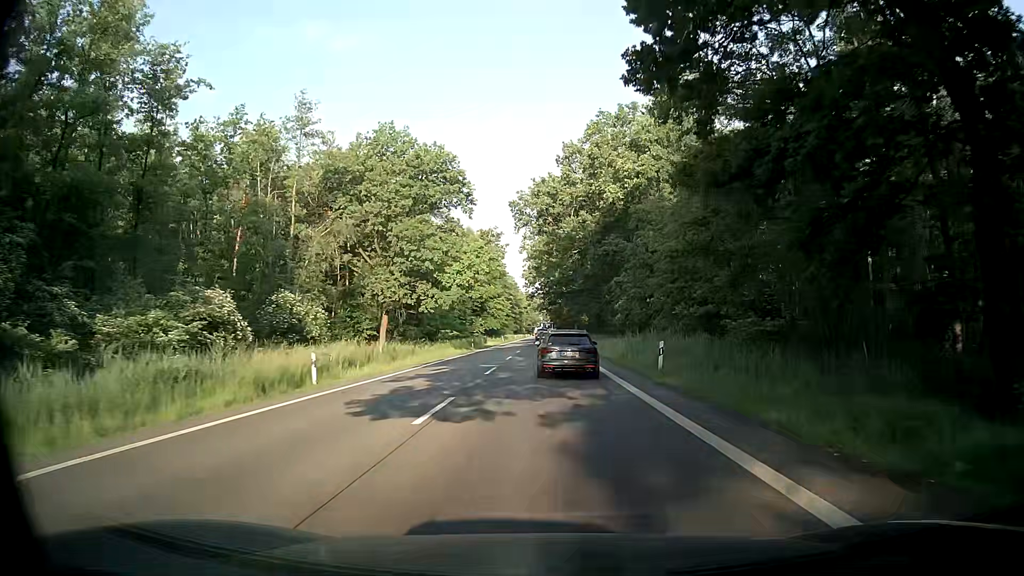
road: secondary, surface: asphalt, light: Day
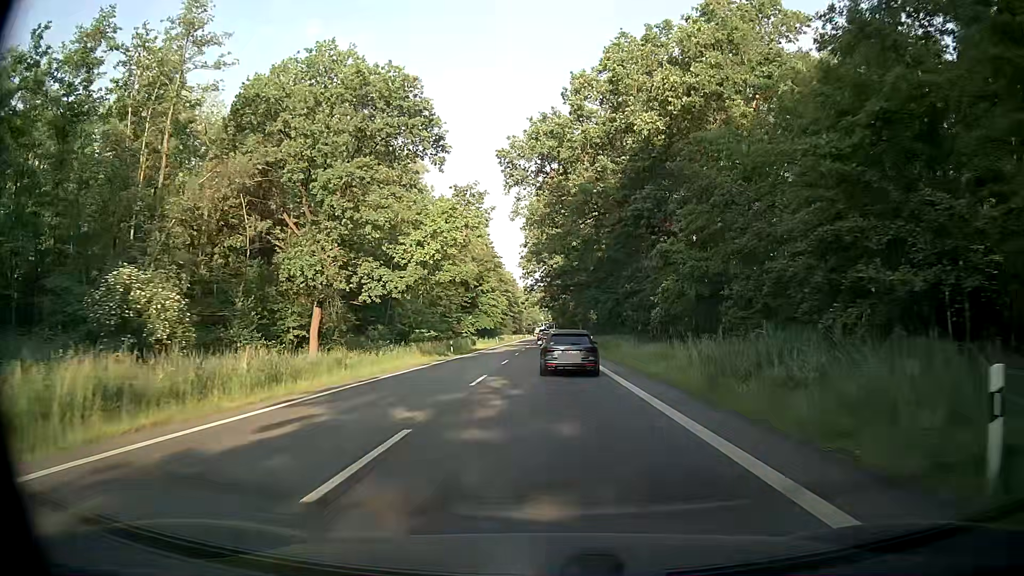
(+0.1, +16.9) m; 0°
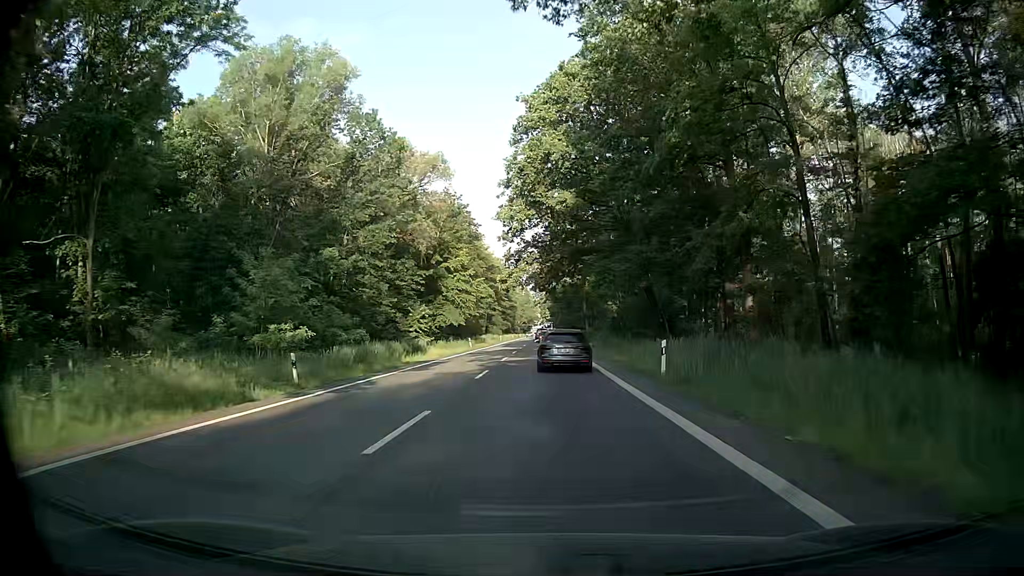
(+0.3, +34.5) m; 0°
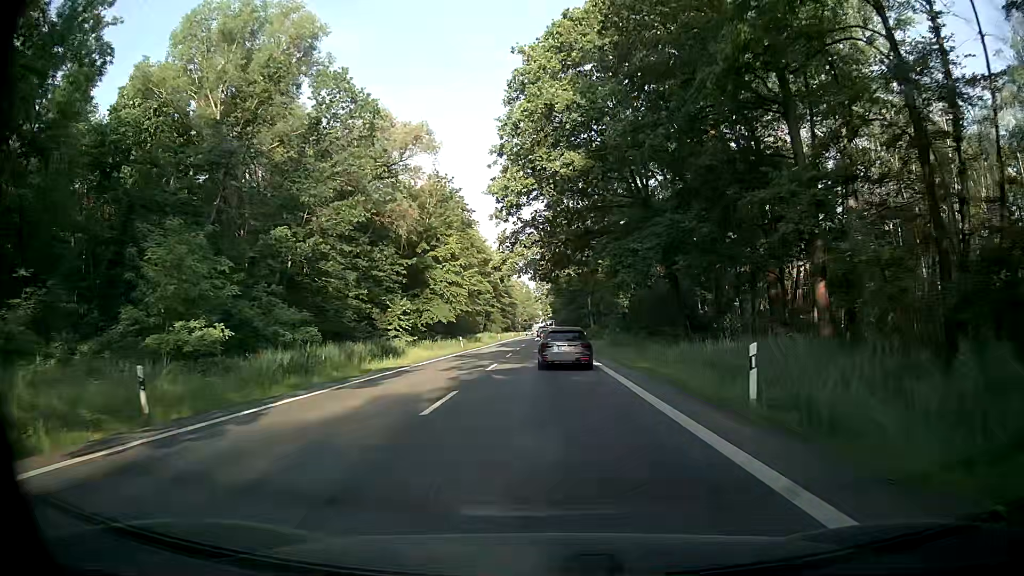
(0.0, +8.8) m; 0°
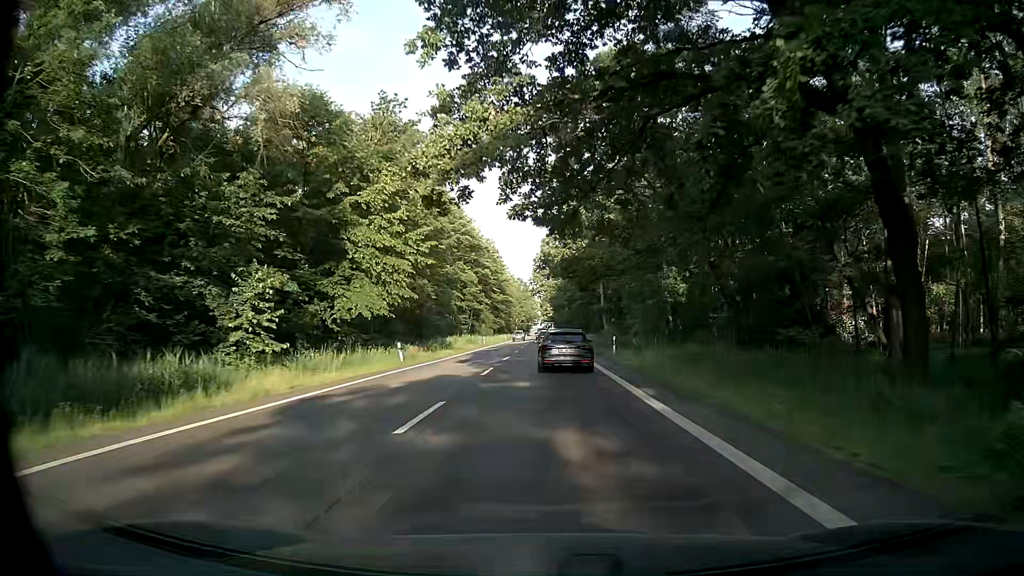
(-0.1, +26.2) m; 0°
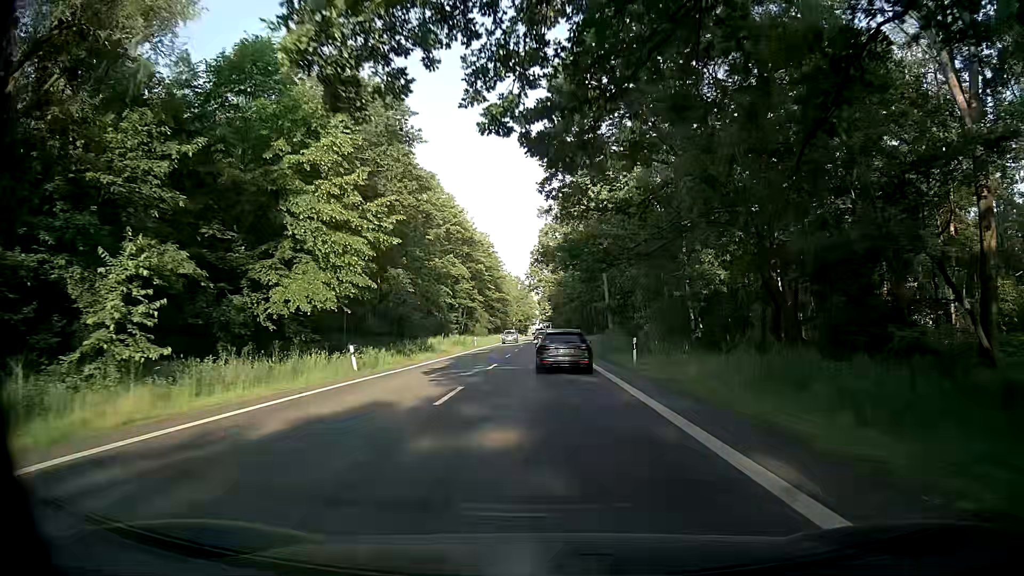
(0.0, +8.7) m; 0°
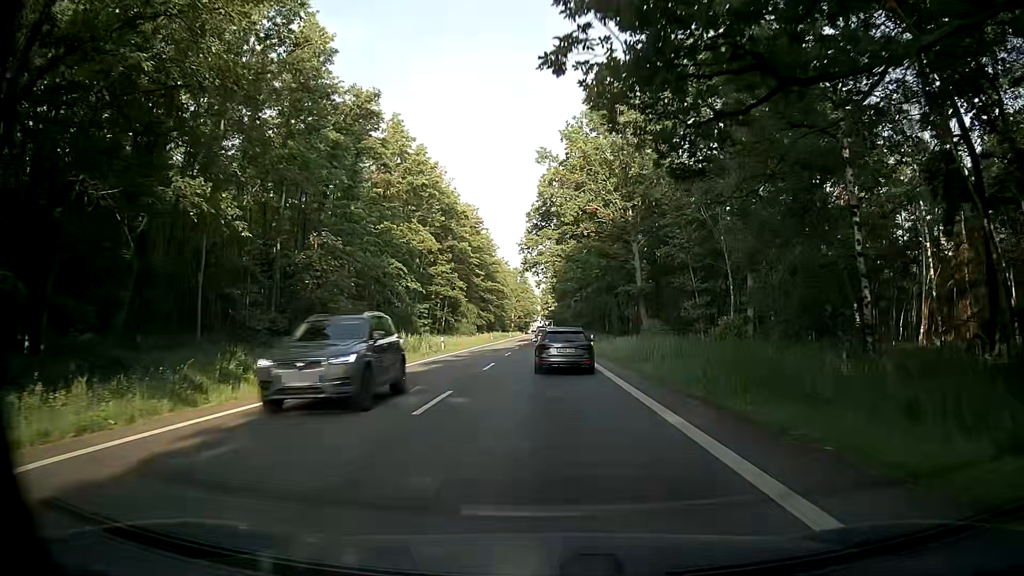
(-0.1, +26.1) m; -1°
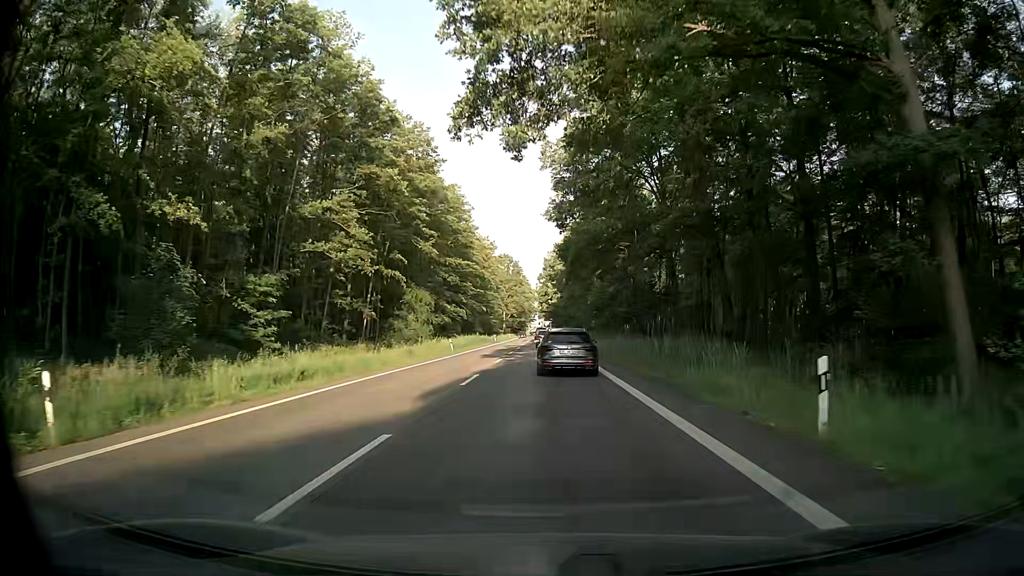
(+0.3, +42.6) m; +1°
(0, +10) (0, +20) (0, +30) (0, +40) (0, +50) (0, +60) (0, +70) (0, +80) (0, +90) (0, +100) m
